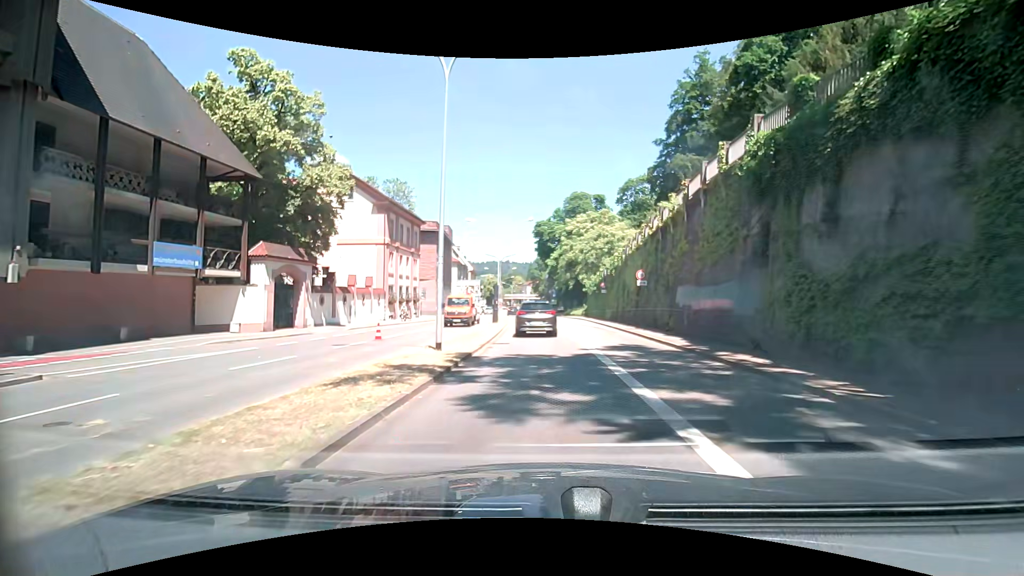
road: primary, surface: asphalt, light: Day
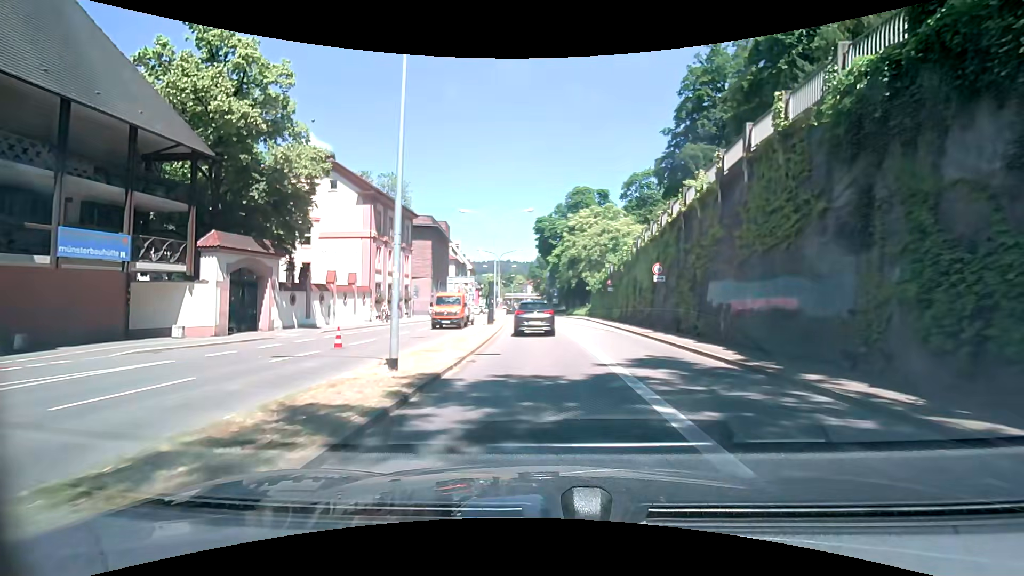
(-0.1, +4.3) m; -3°
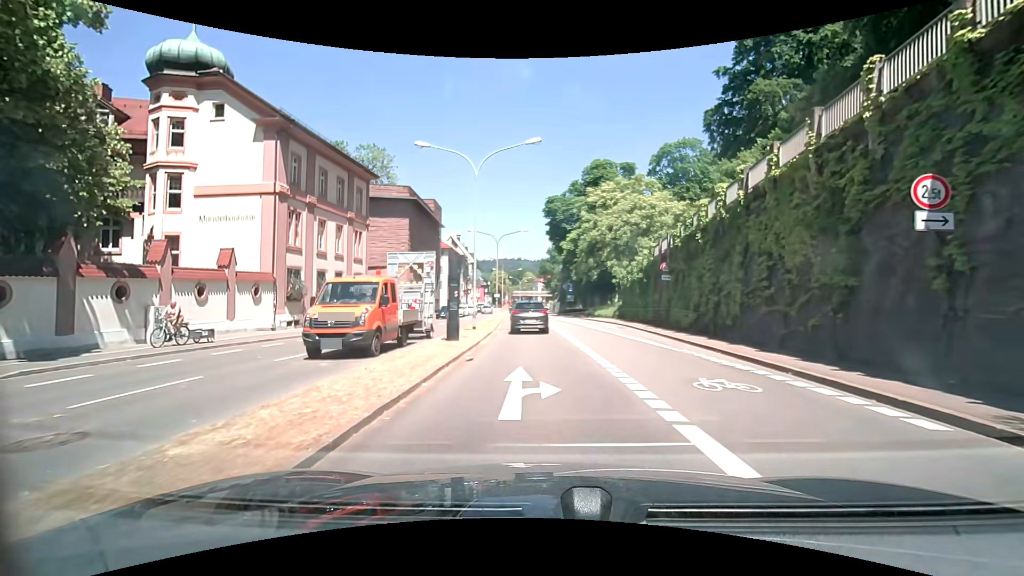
(0.0, +17.9) m; -1°
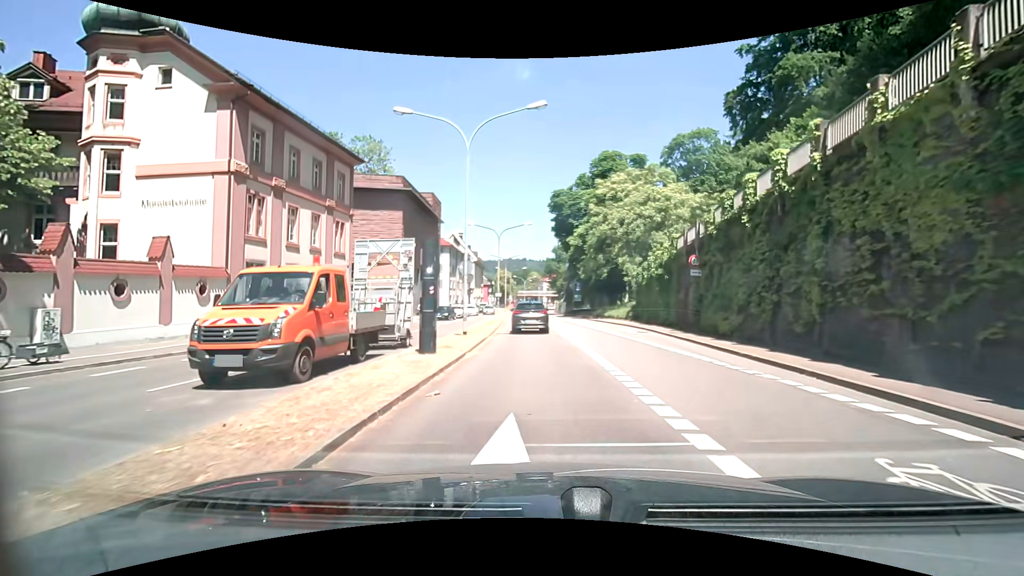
(0.0, +4.6) m; 0°
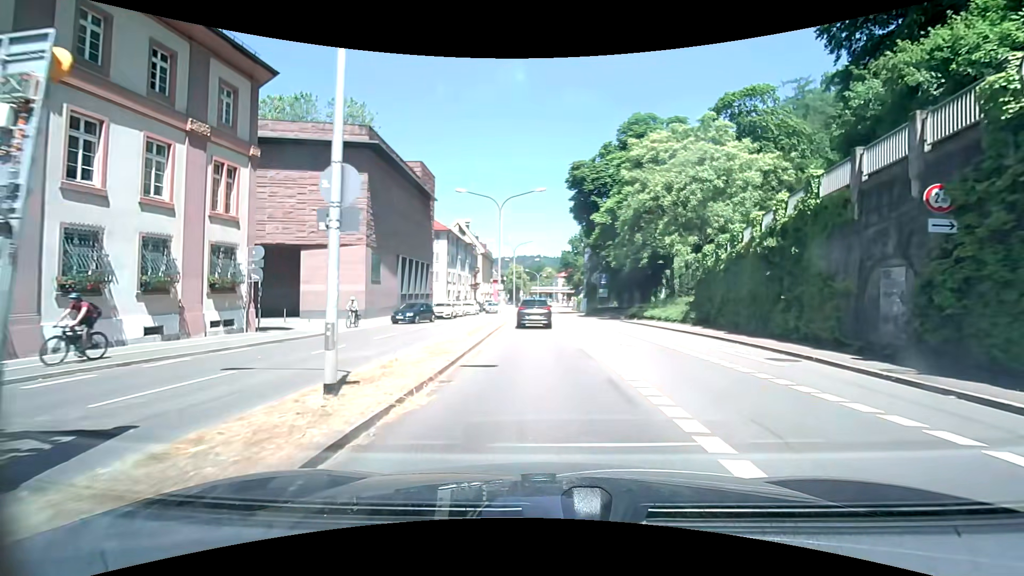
(-0.4, +14.2) m; -2°
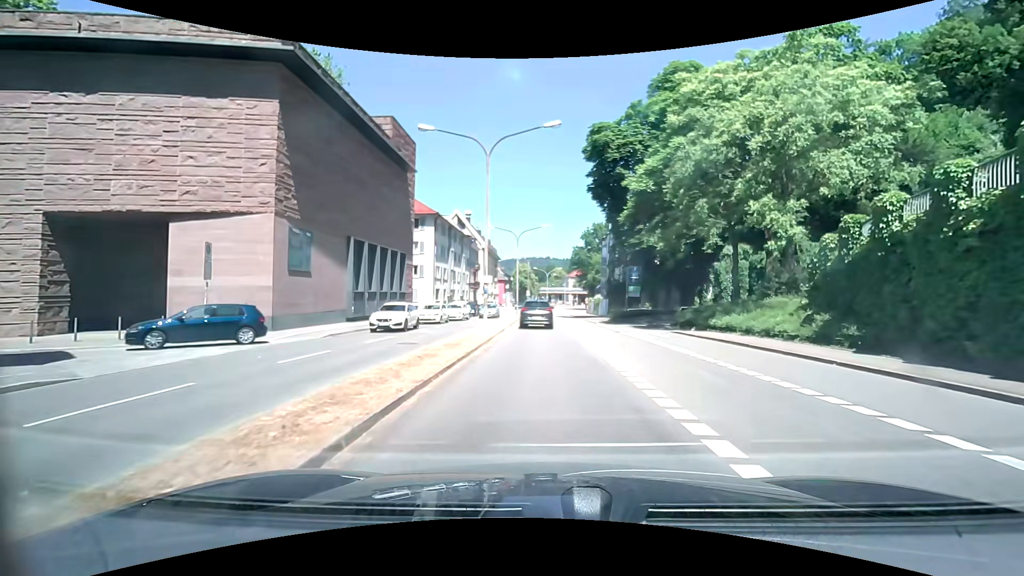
(-0.2, +14.2) m; -1°
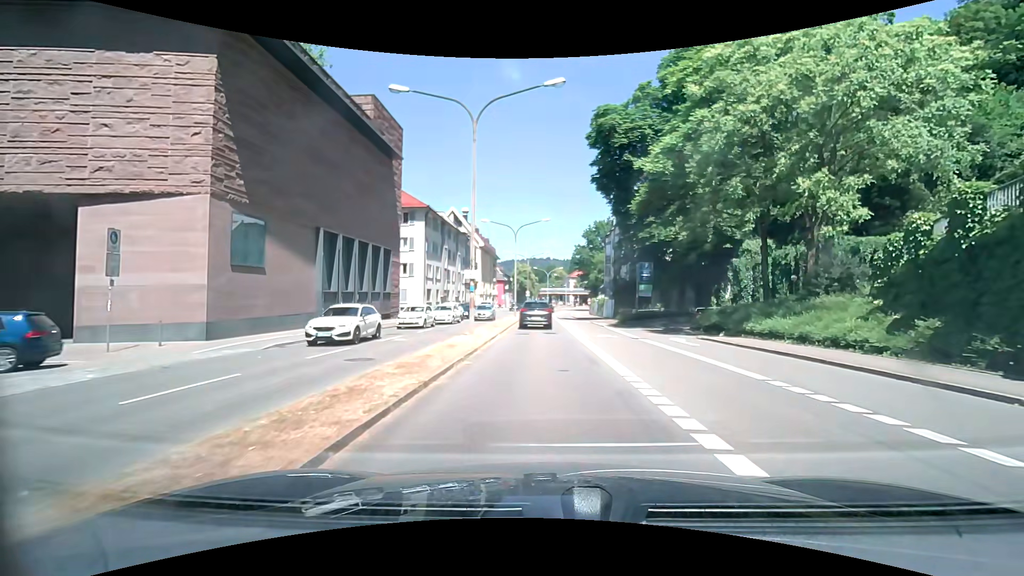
(0.0, +4.6) m; +1°
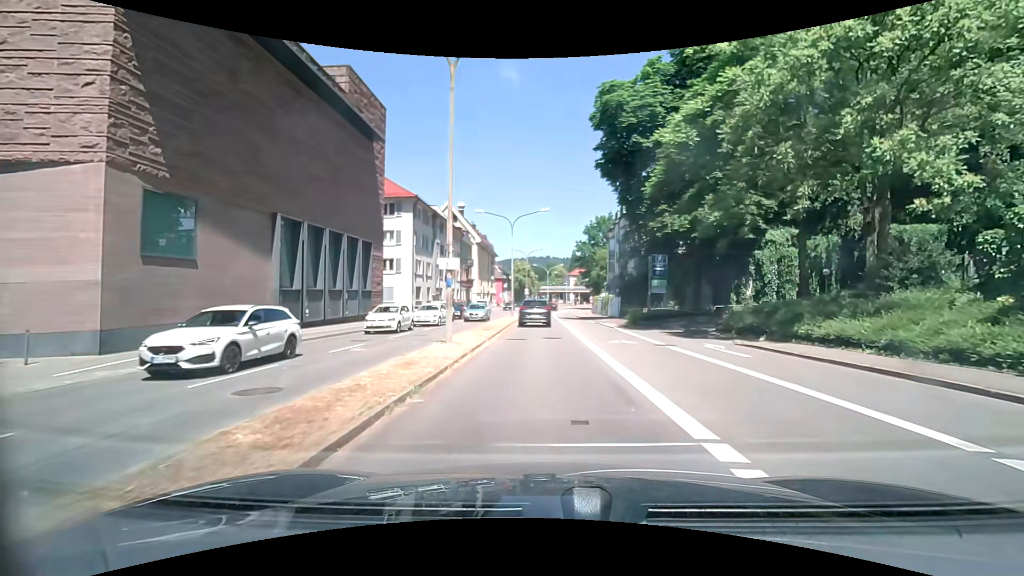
(0.0, +4.6) m; 0°
(0, +10) (0, +20) (0, +30) (0, +40) (0, +50) (0, +60) (0, +70) (0, +80) (+1, +90) (+2, +100) m
